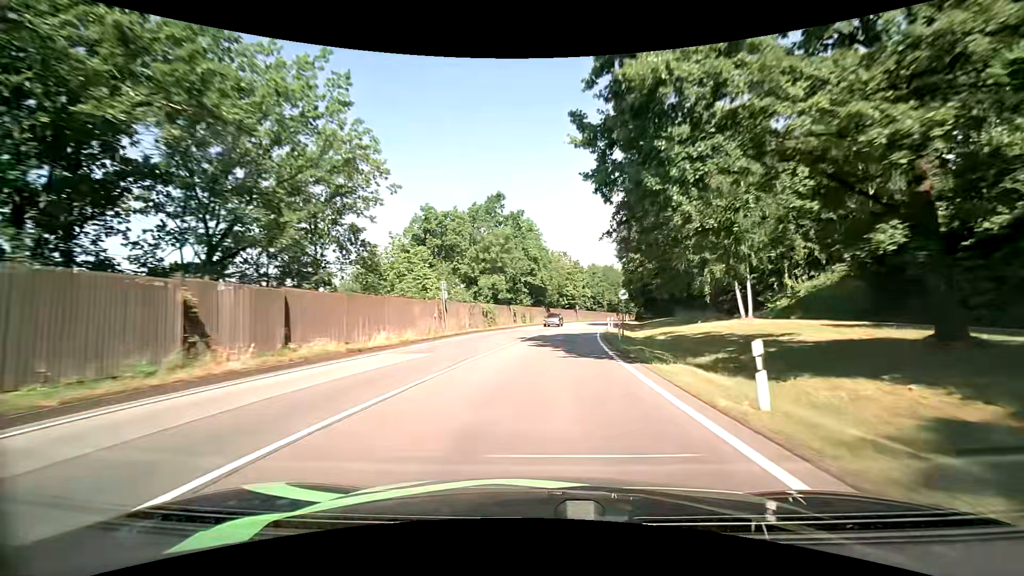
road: primary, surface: asphalt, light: Day
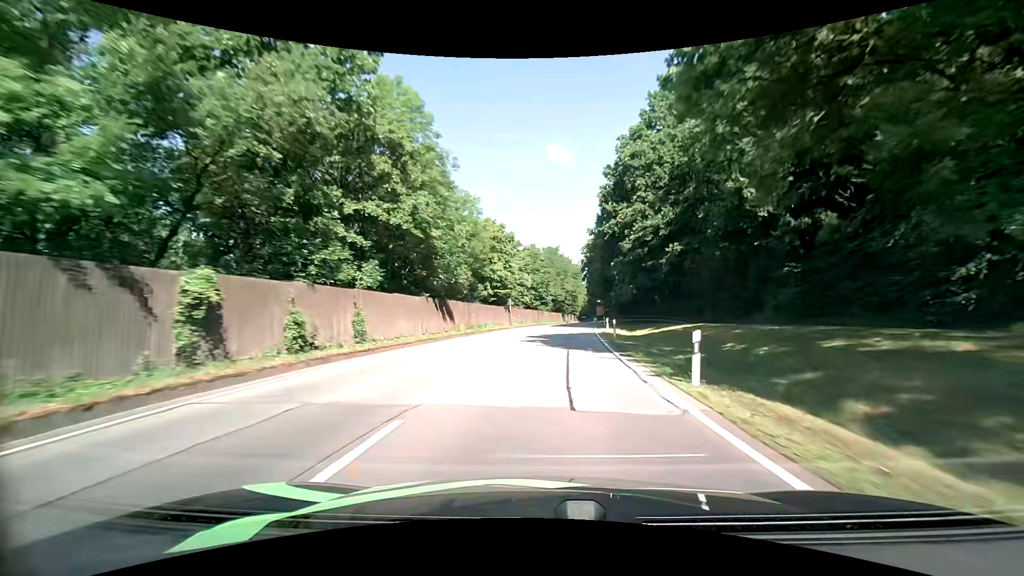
(+2.8, +41.9) m; +8°
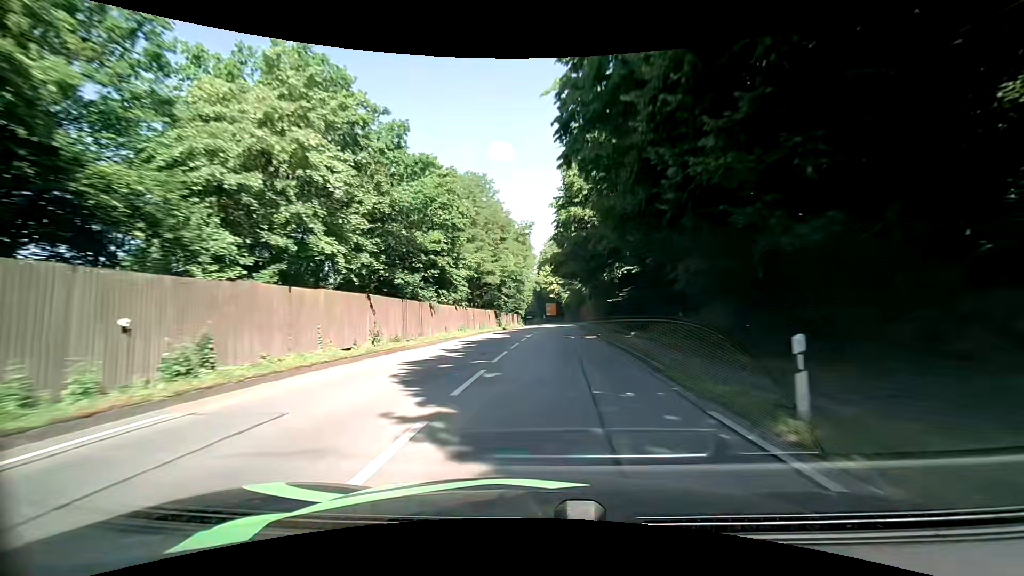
(+3.5, +51.9) m; +7°
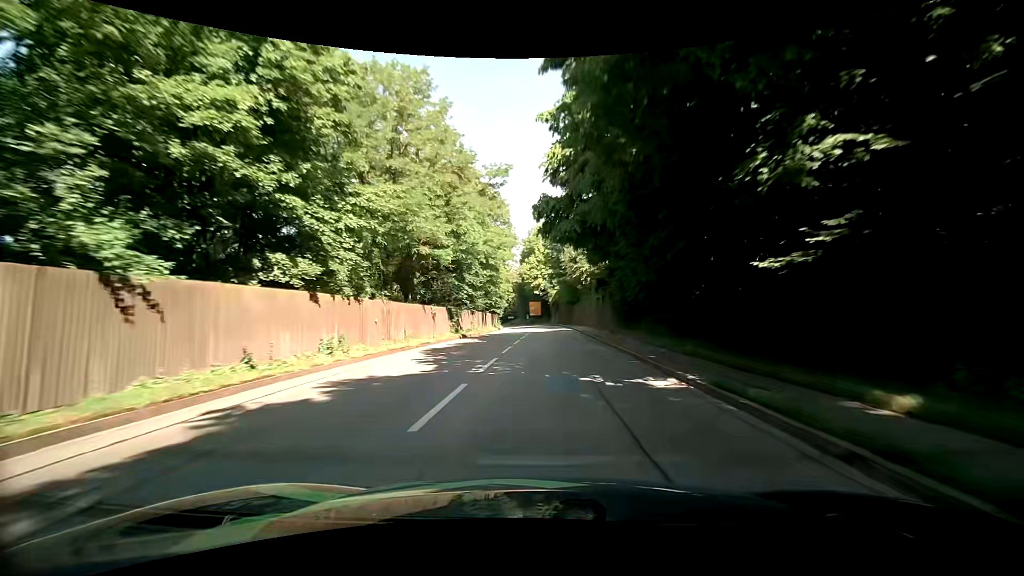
(+0.2, +20.5) m; +2°
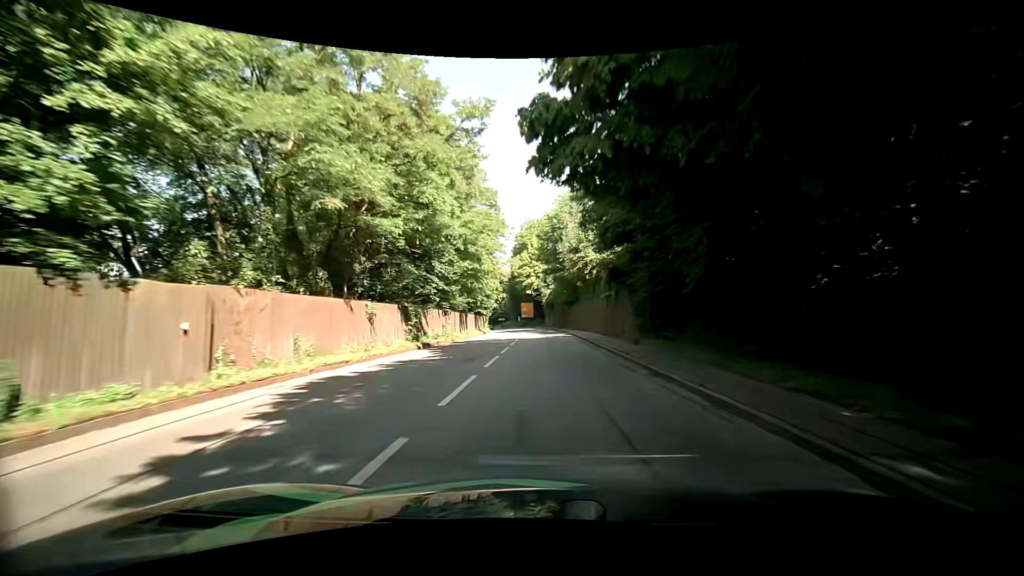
(0.0, +10.3) m; 0°
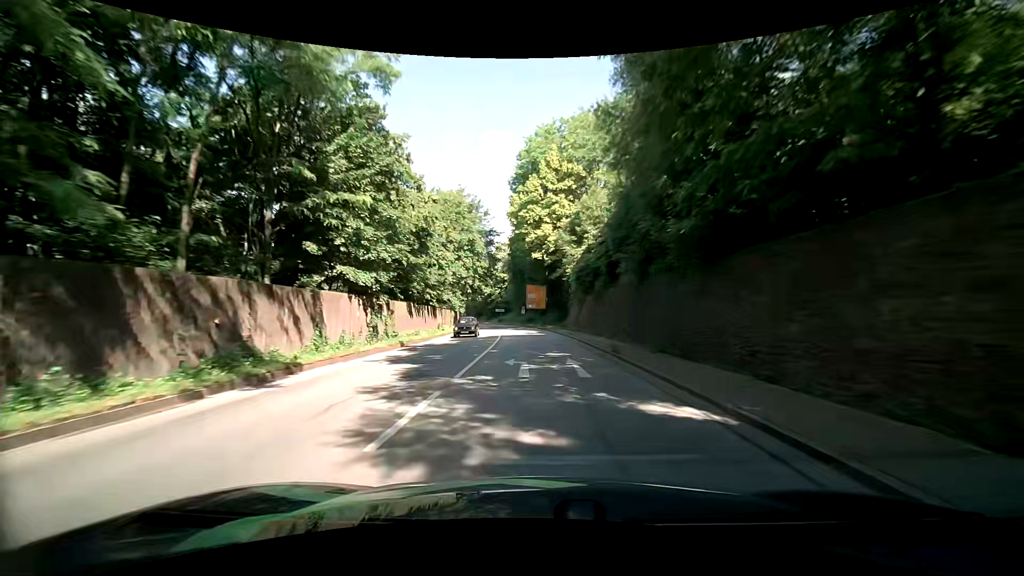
(+0.4, +50.7) m; -1°
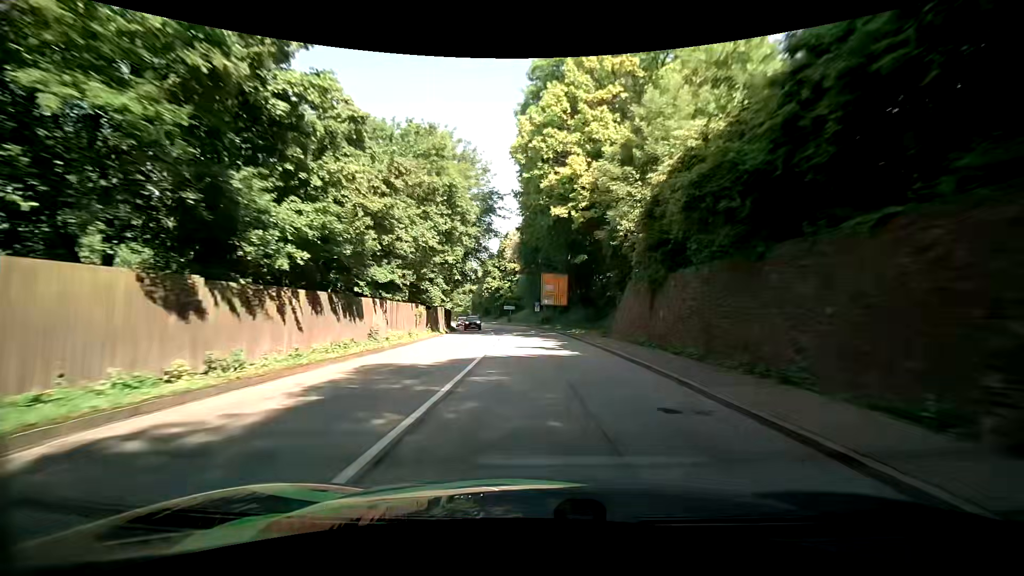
(-0.2, +20.1) m; -1°
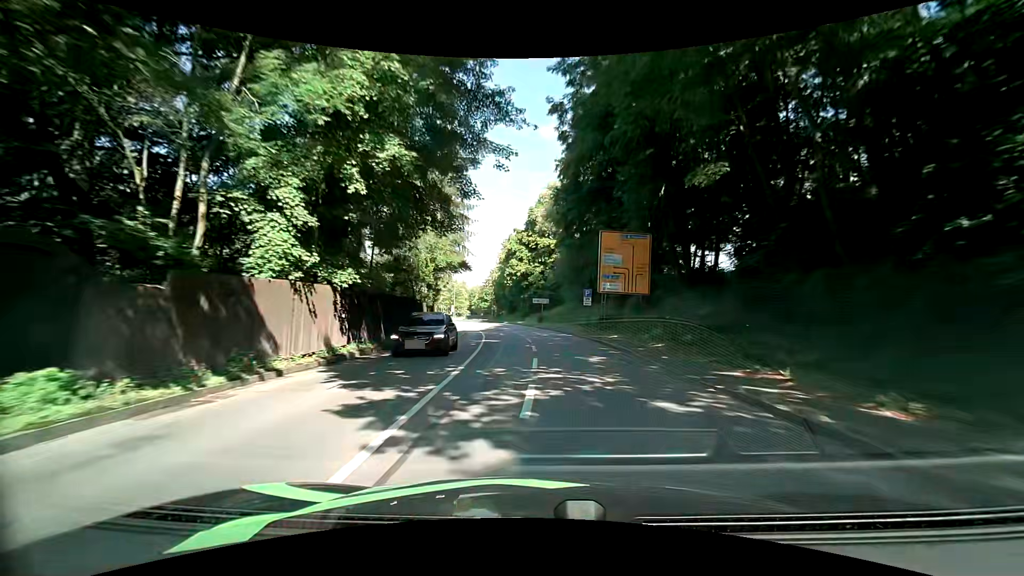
(-1.4, +29.9) m; -5°
(0, +10) (-1, +20) (-1, +30) (-2, +40) (-4, +50) (-6, +60) (-8, +69) (-10, +79) (-13, +89) (-15, +98) m
